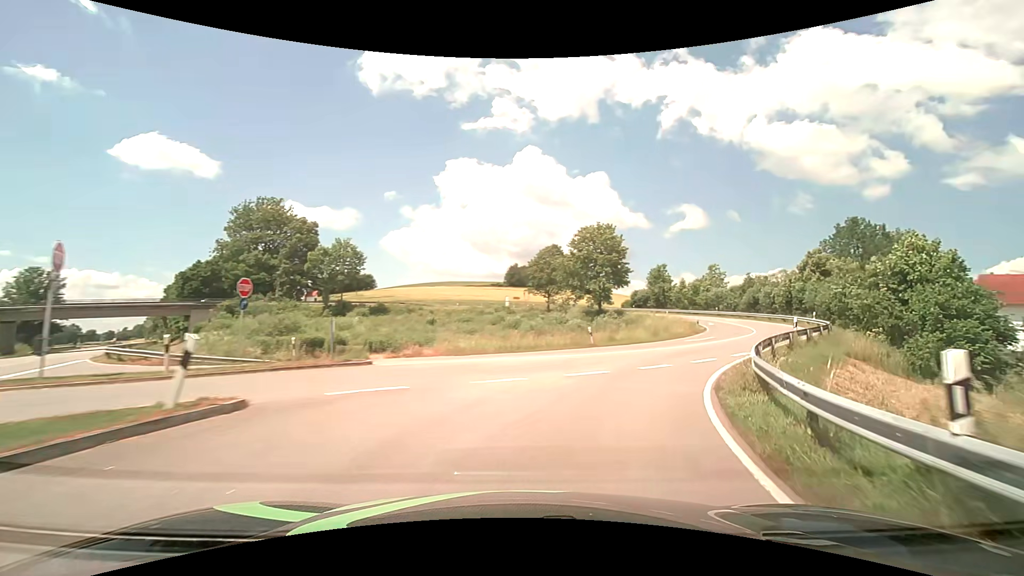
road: primary_link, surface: asphalt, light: Day
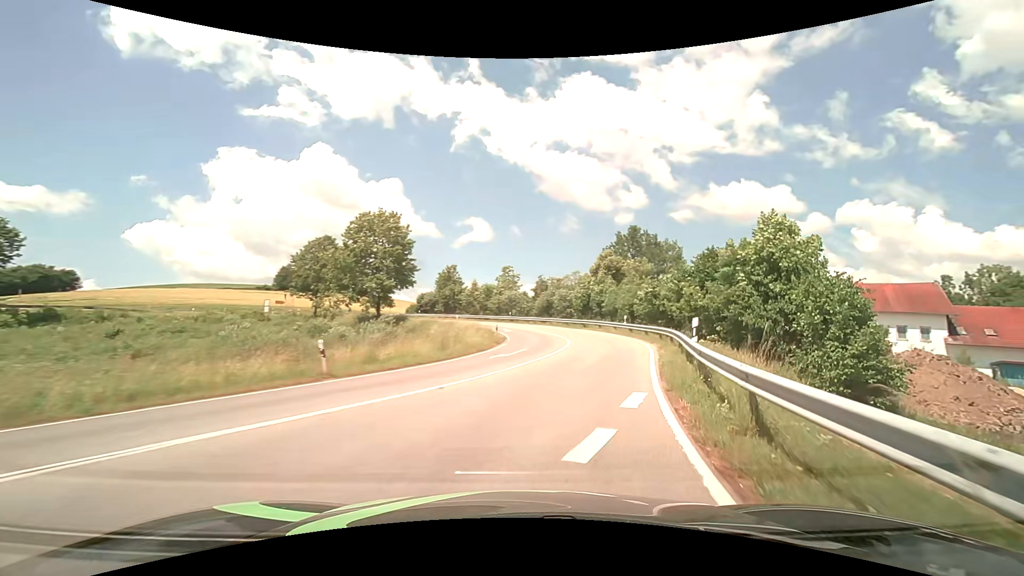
(+2.7, +12.6) m; +24°
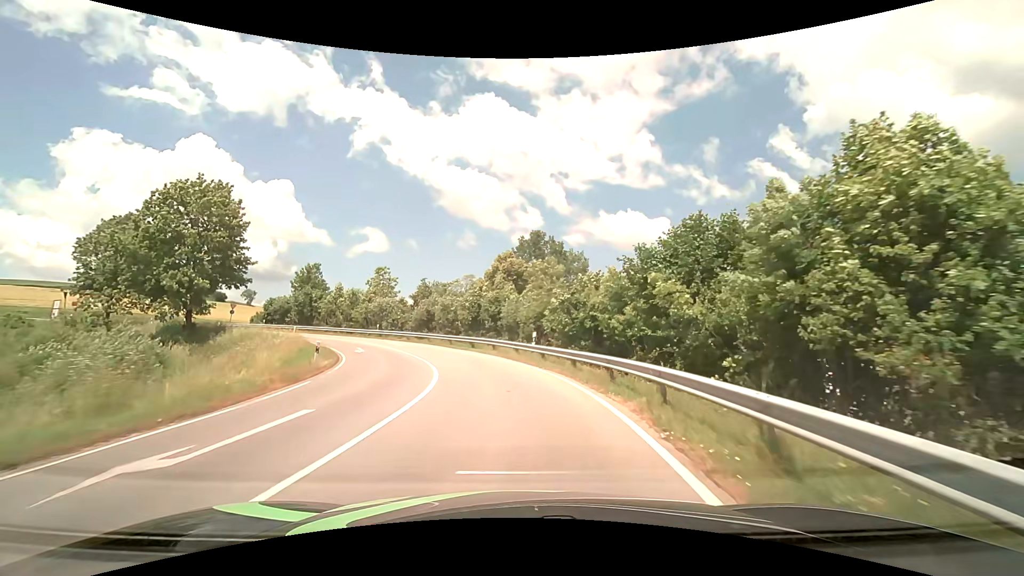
(+2.0, +13.6) m; +13°
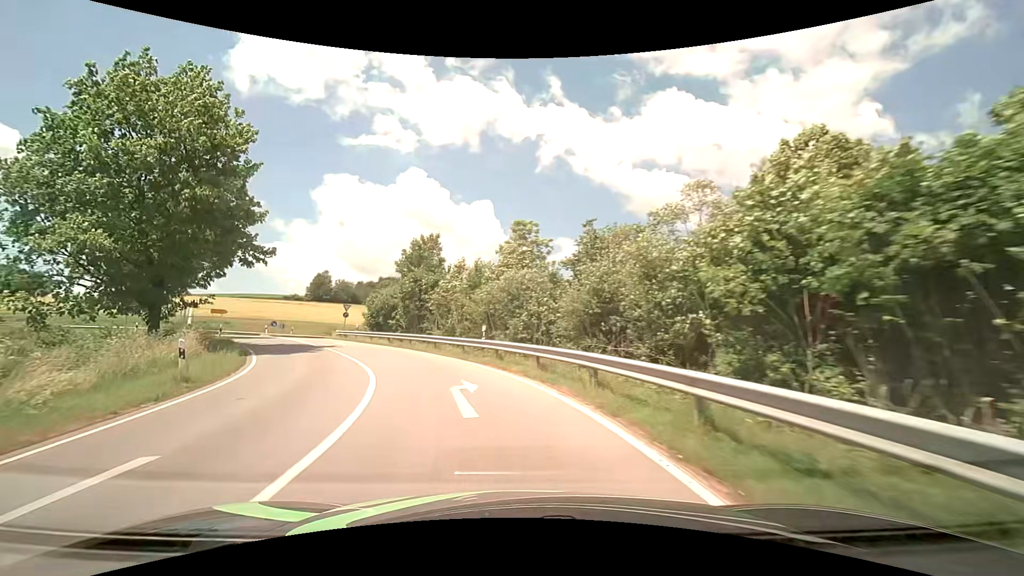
(-3.4, +29.8) m; -21°
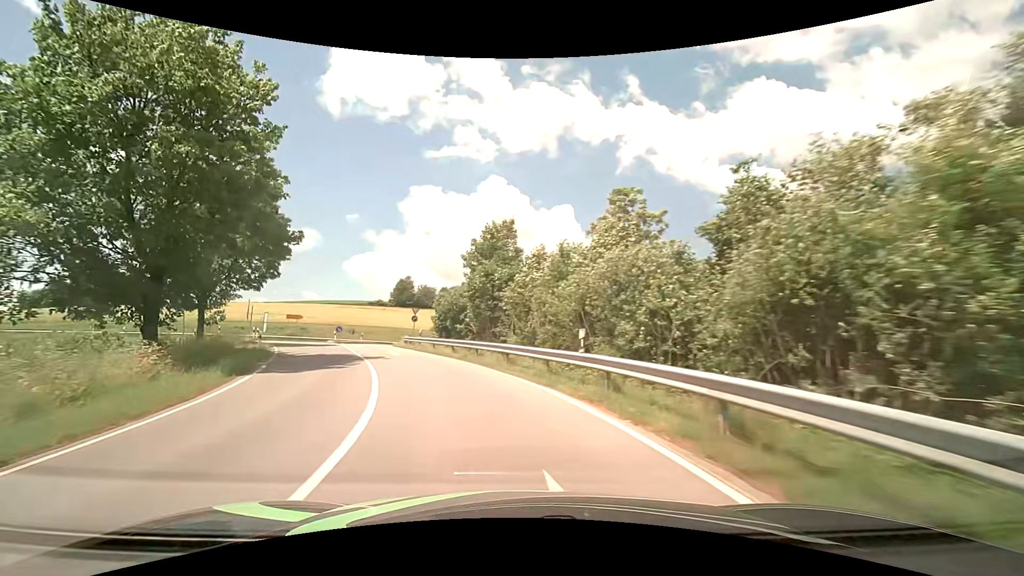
(-0.6, +7.8) m; -9°
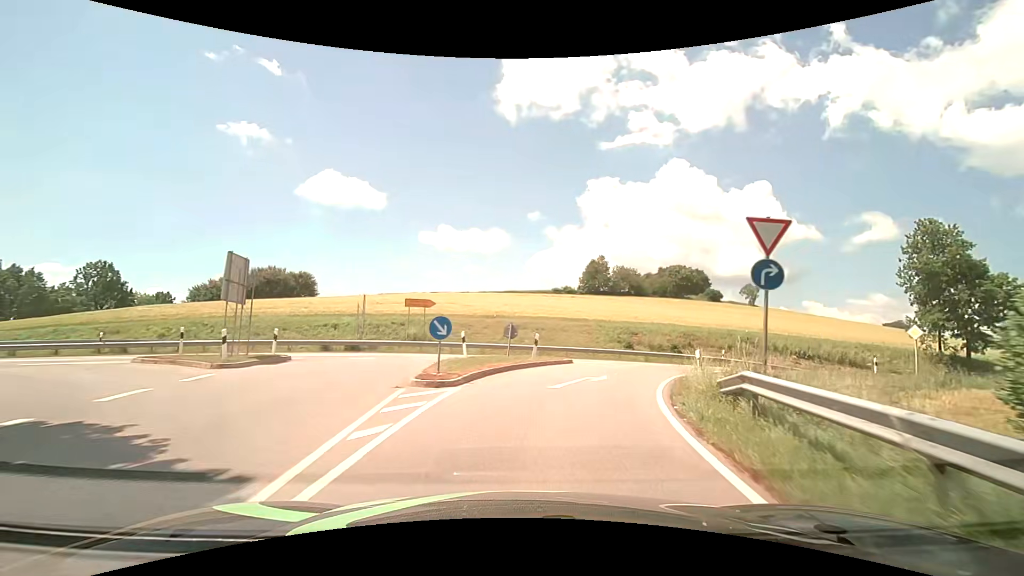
(-10.4, +35.2) m; -23°
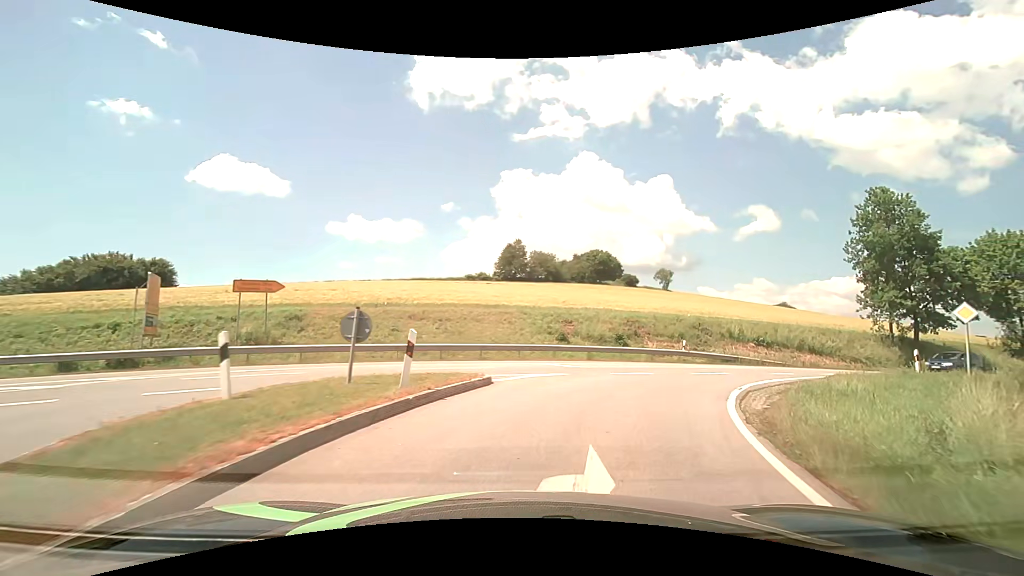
(+0.7, +10.6) m; +10°
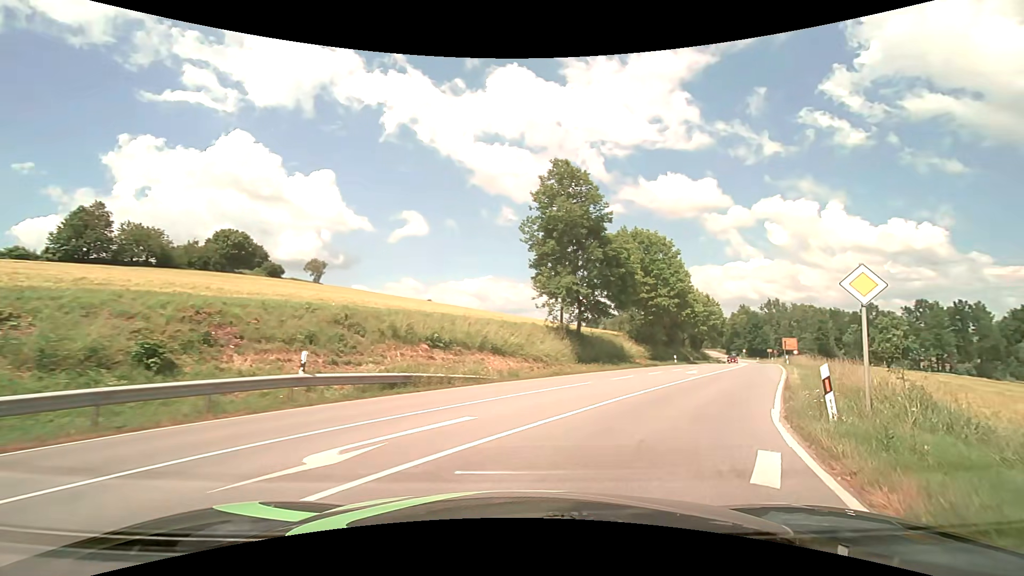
(+4.8, +16.1) m; +37°
(+2, +10) (+7, +19) (+12, +27) (+17, +36) (+21, +45) (+26, +53) (+31, +62) (+35, +71) (+40, +80) (+44, +89) m
